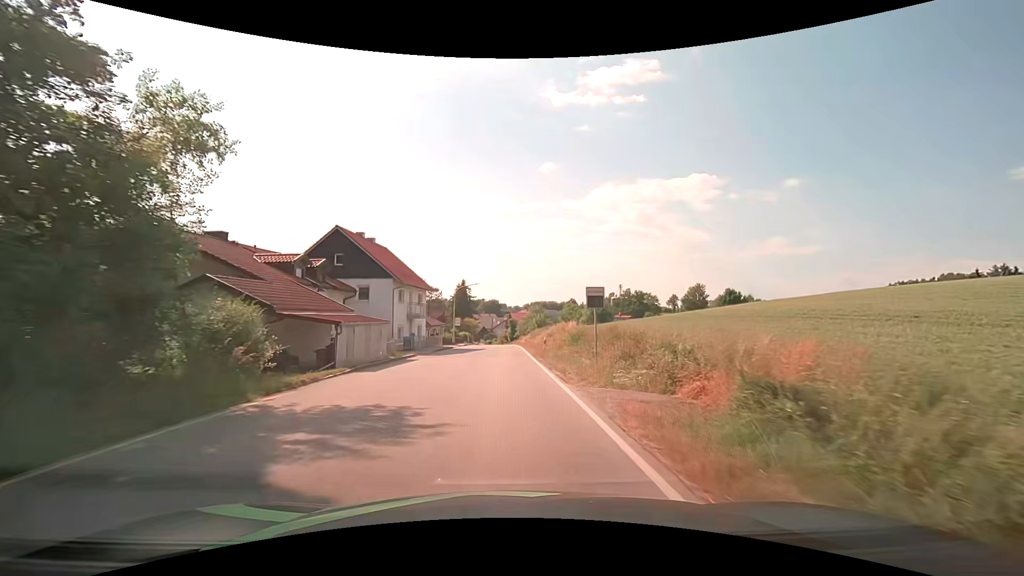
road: secondary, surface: asphalt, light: Day
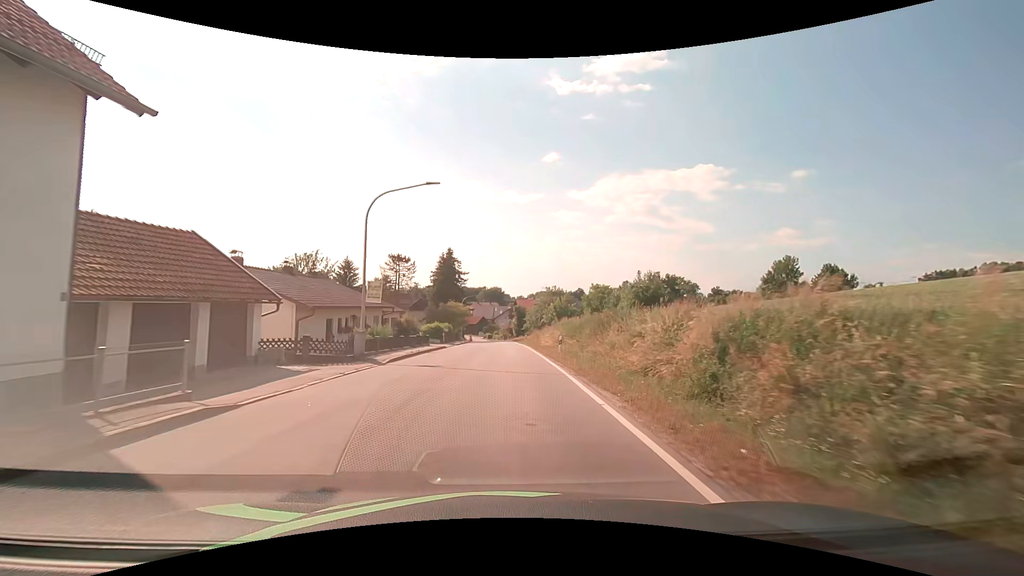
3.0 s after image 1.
(-0.3, +38.9) m; 0°
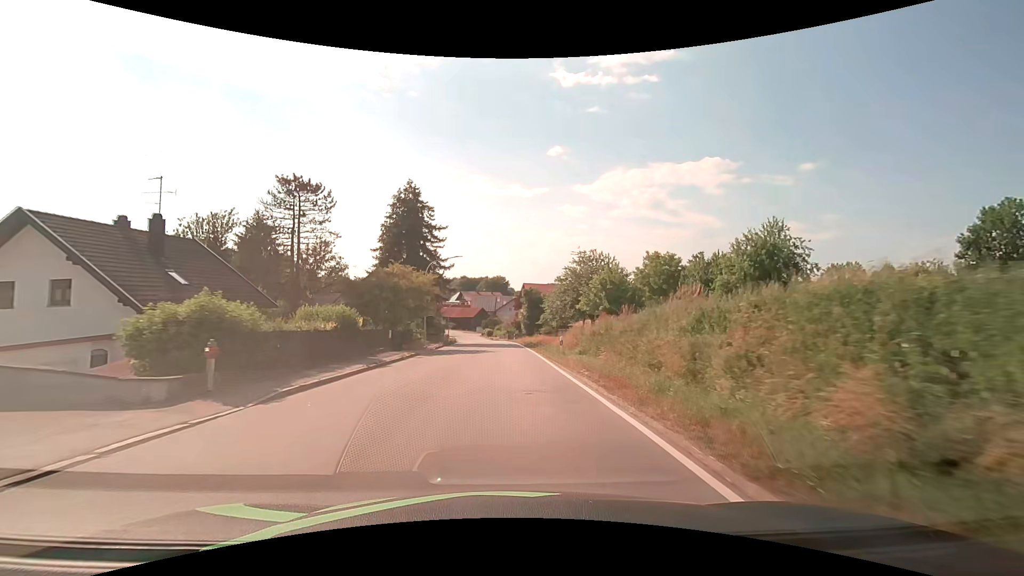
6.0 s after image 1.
(-0.1, +38.7) m; -1°
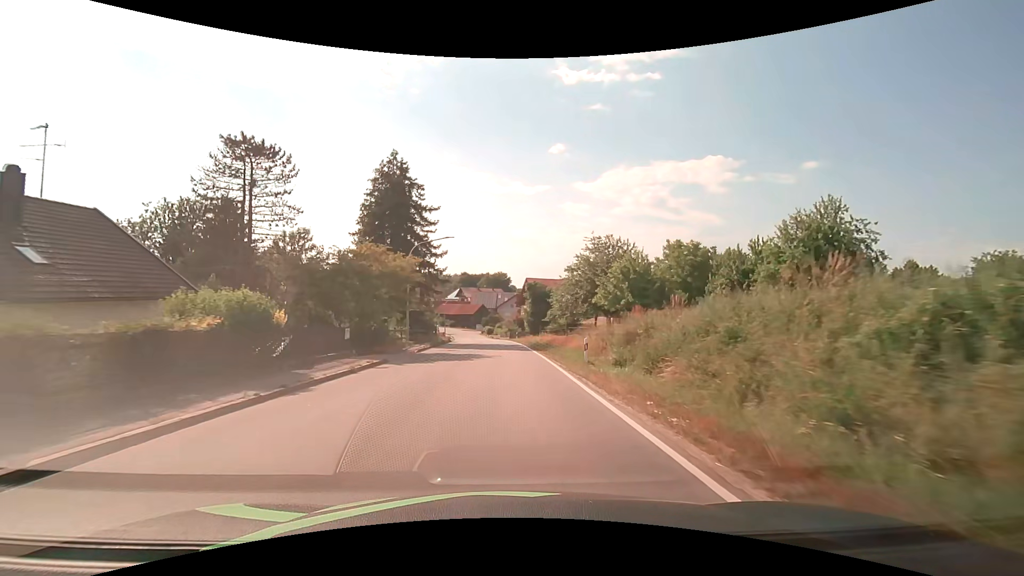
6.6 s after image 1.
(0.0, +7.7) m; 0°
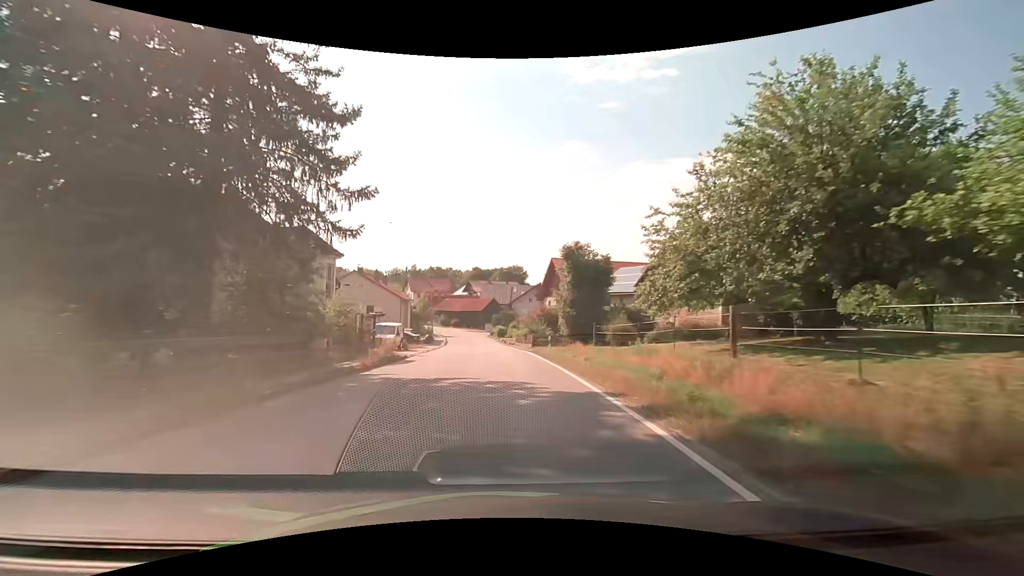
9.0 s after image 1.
(-0.3, +30.8) m; -2°
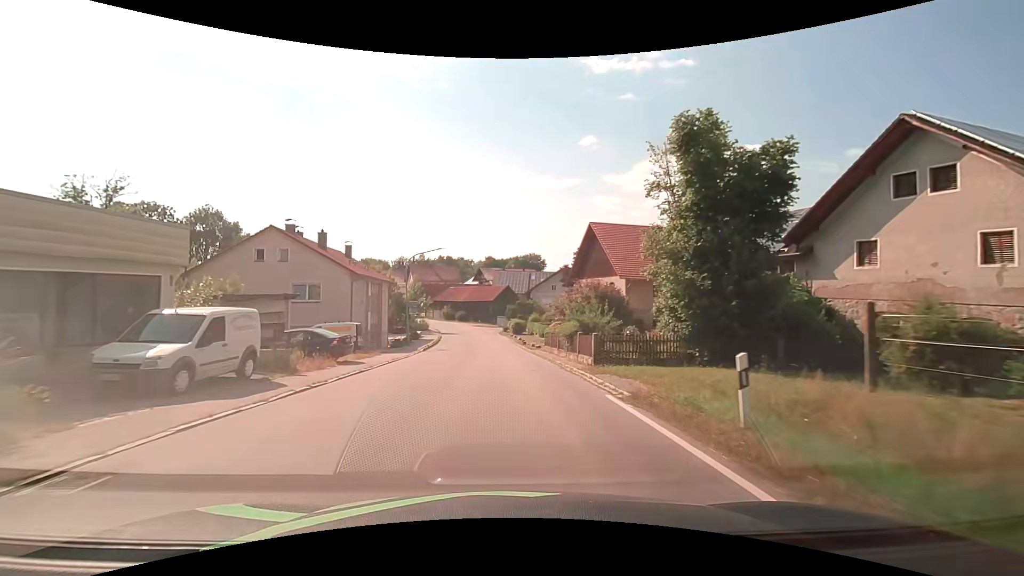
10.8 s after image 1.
(-0.3, +22.9) m; -1°
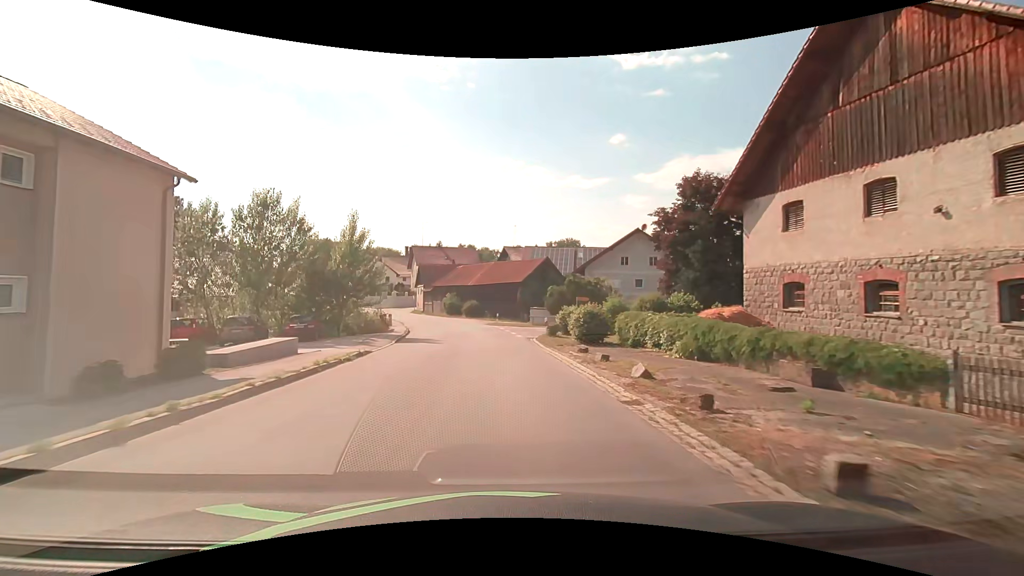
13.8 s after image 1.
(-1.4, +37.9) m; -4°
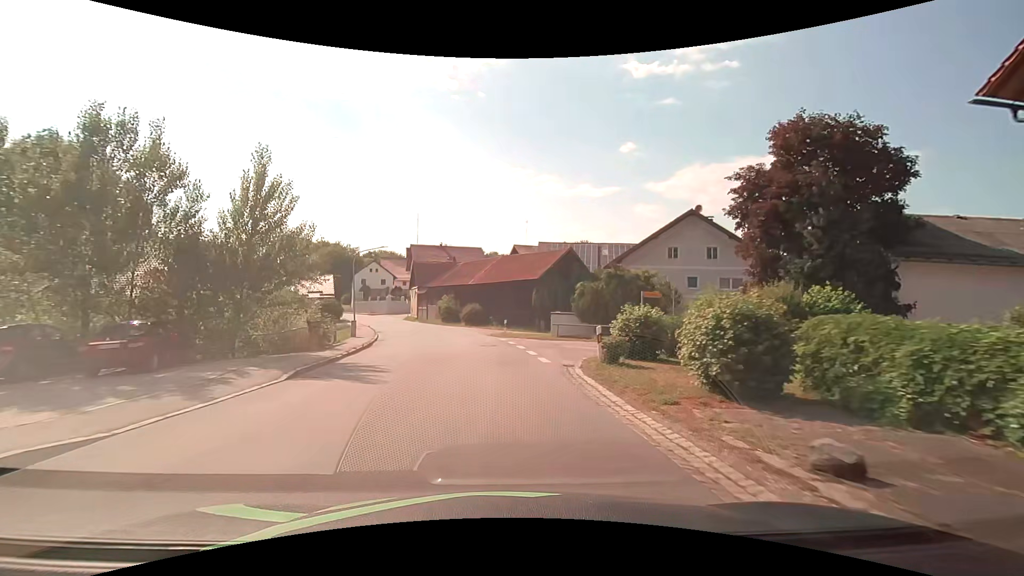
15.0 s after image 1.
(-0.2, +13.1) m; -1°
(0, +10) (+1, +20) (+10, +24) (+20, +23) (+30, +21) (+40, +20) (+49, +18) (+59, +16) (+68, +13) (+77, +7) m
